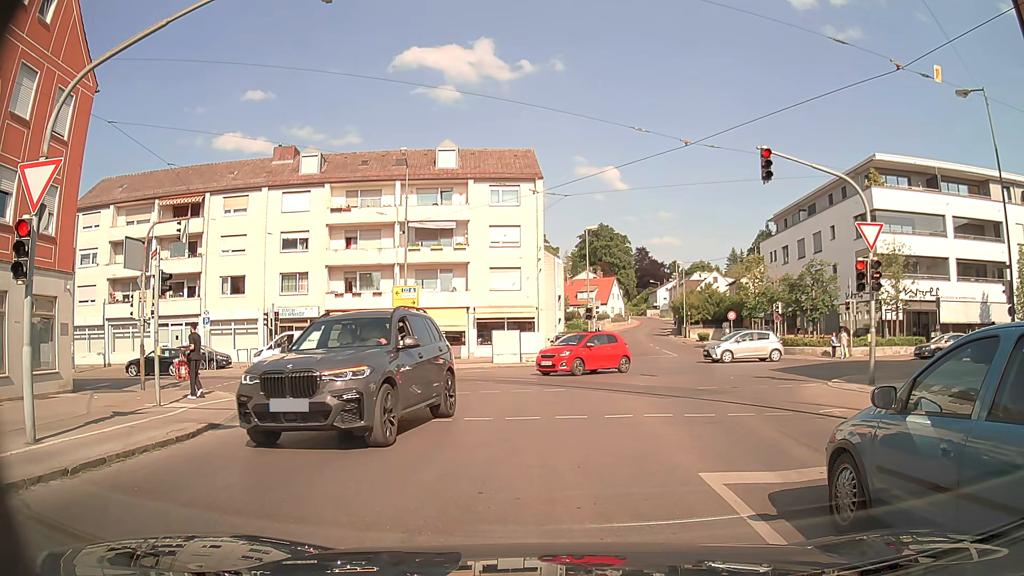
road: tertiary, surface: asphalt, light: Day
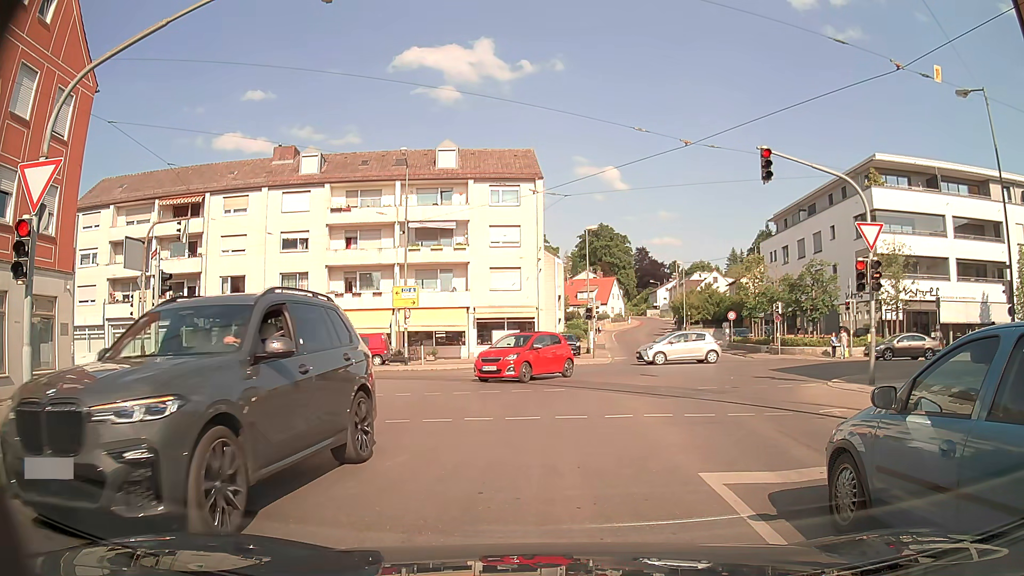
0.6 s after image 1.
(0.0, 0.0) m; 0°
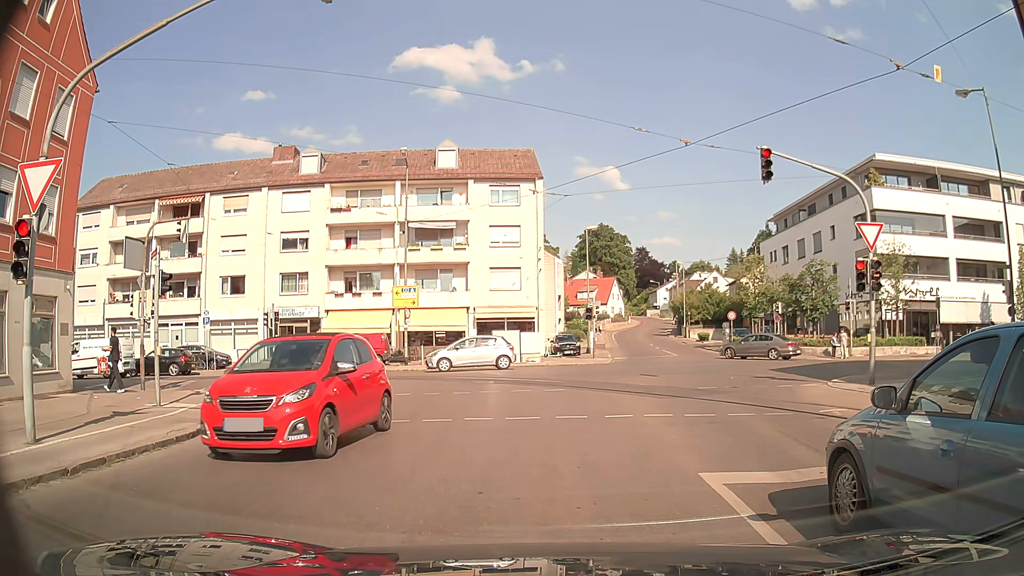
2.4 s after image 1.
(0.0, 0.0) m; 0°
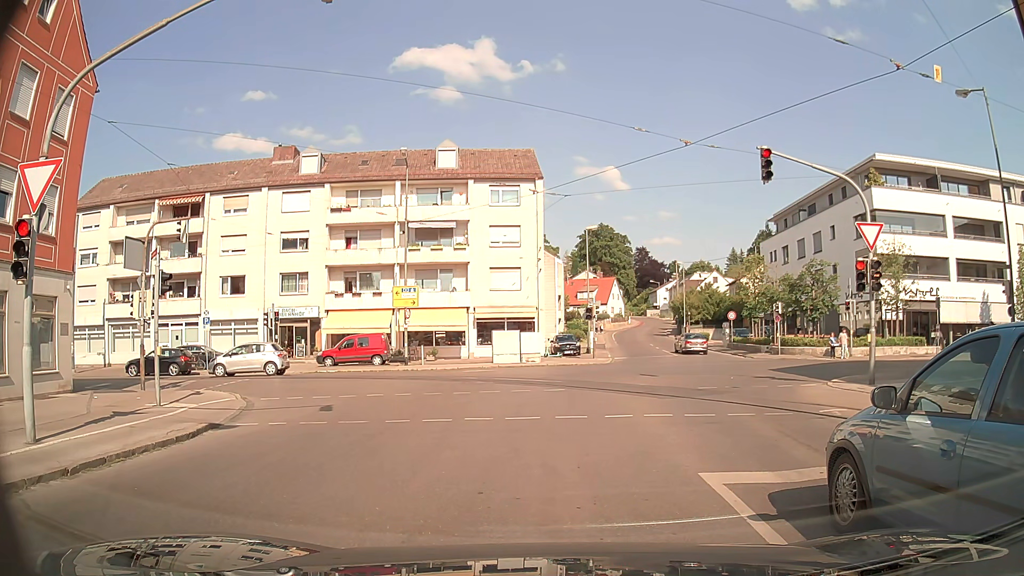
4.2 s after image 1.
(0.0, 0.0) m; 0°
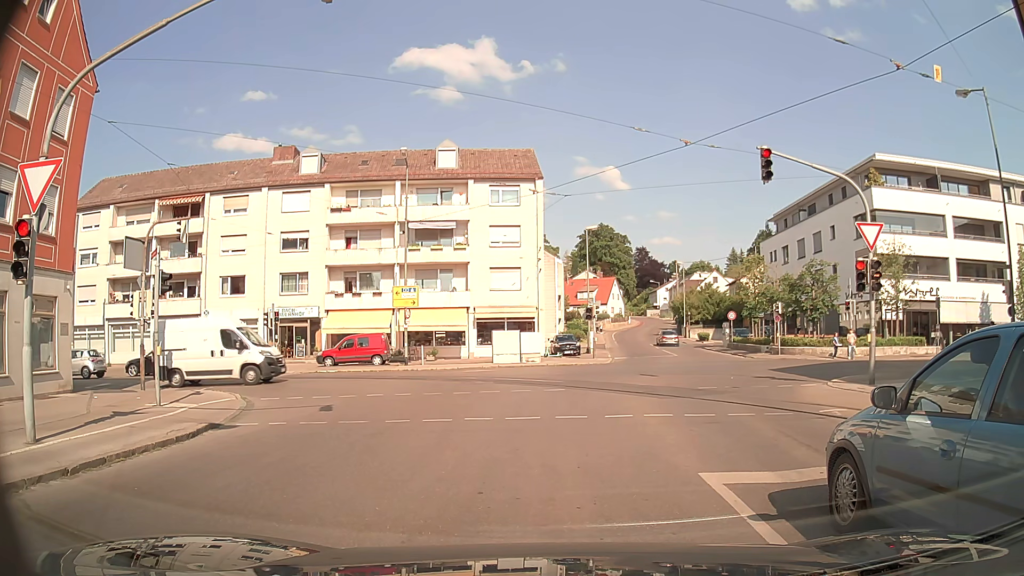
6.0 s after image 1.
(0.0, 0.0) m; 0°
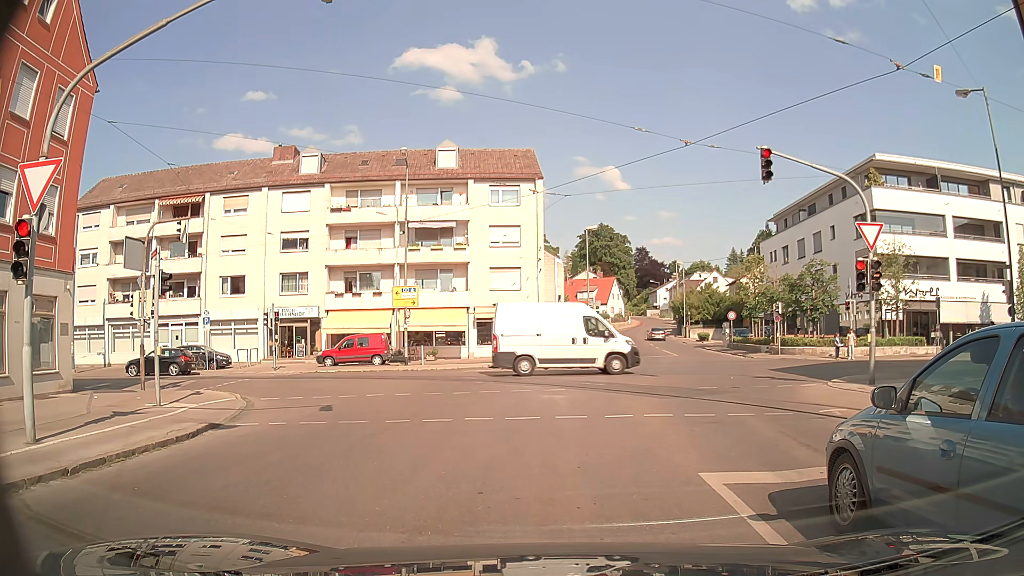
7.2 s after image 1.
(0.0, 0.0) m; 0°
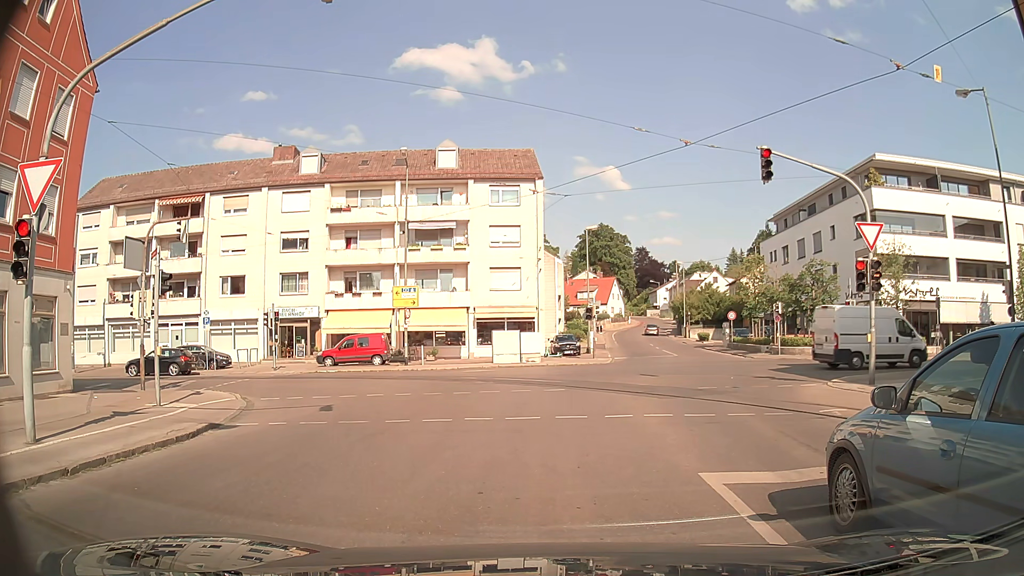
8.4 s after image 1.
(0.0, 0.0) m; 0°
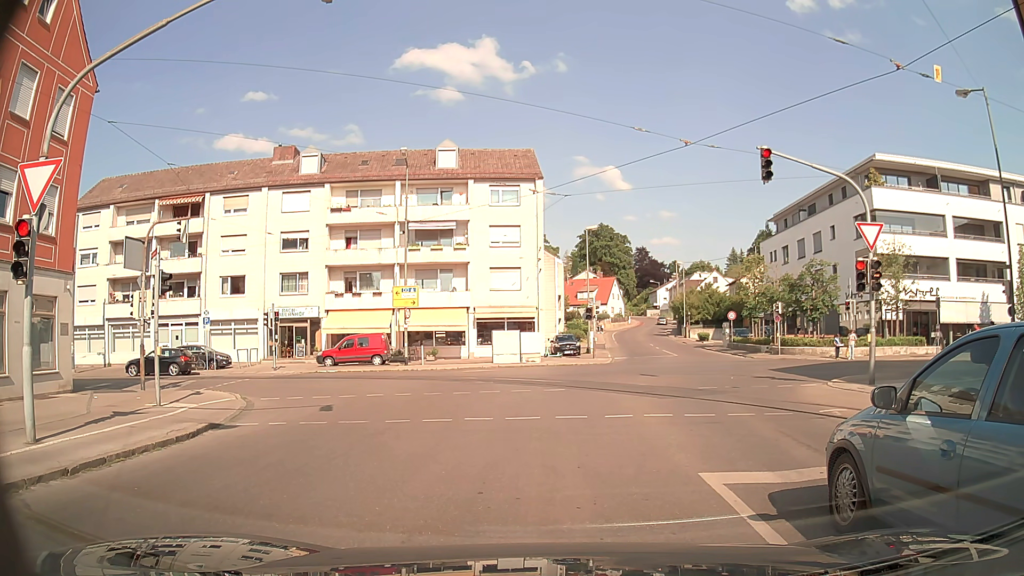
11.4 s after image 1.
(0.0, 0.0) m; 0°
(0, +10) (0, +20) (-6, +28) (-15, +30) (-25, +30) (-35, +29) (-45, +27) (-55, +25) (-65, +23) (-74, +21) m
